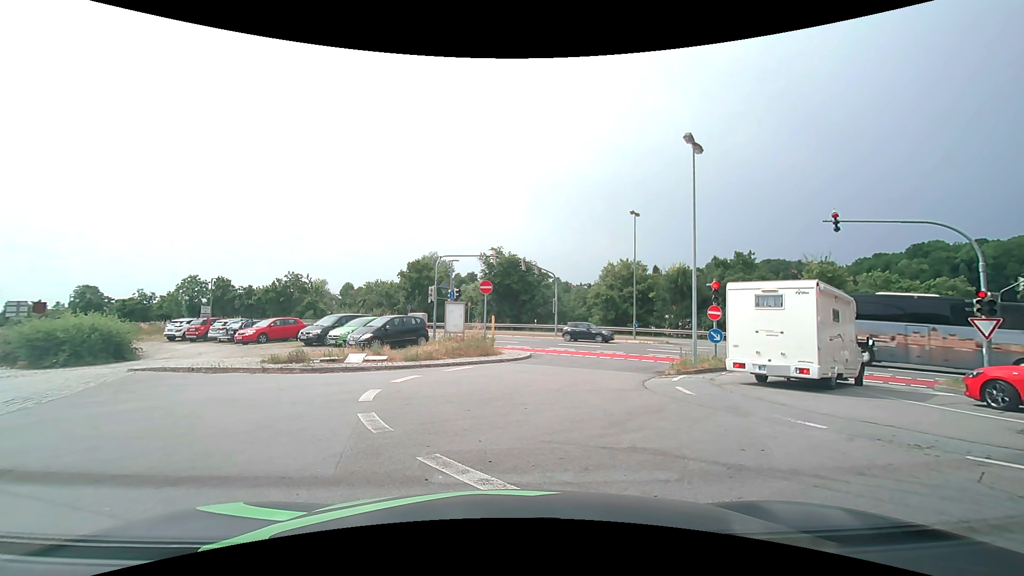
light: Day
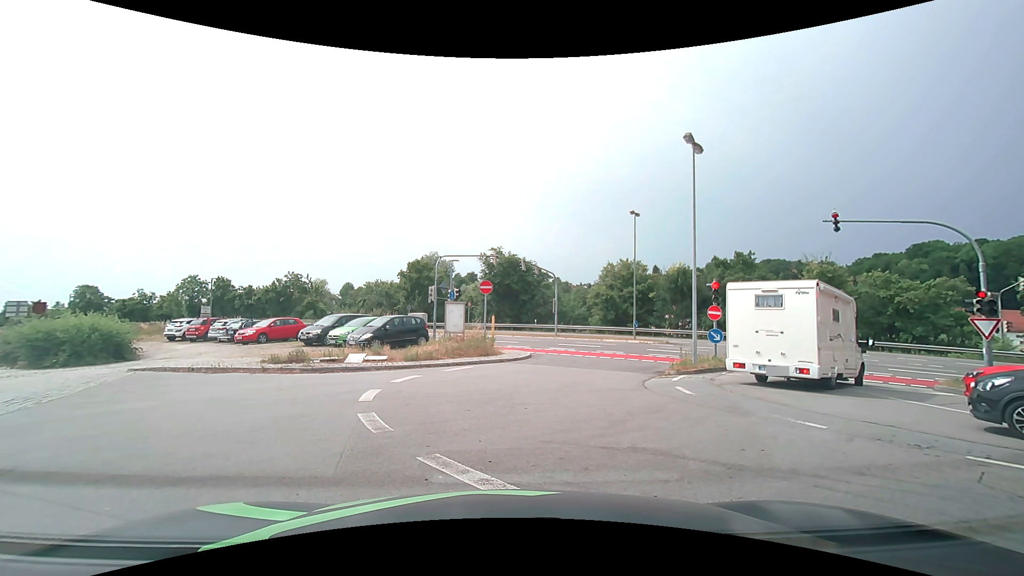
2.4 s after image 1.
(0.0, 0.0) m; 0°
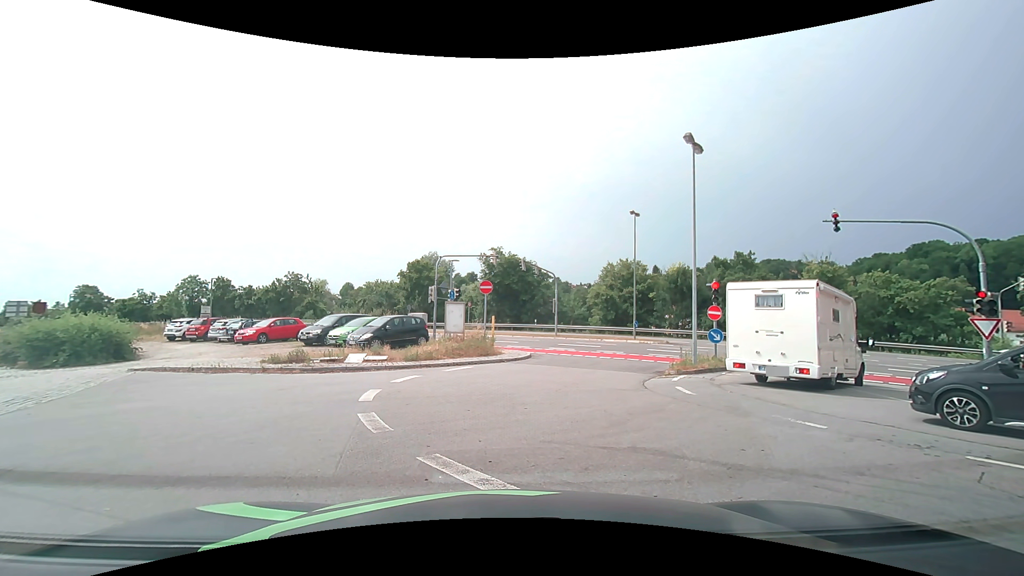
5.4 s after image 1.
(0.0, 0.0) m; 0°
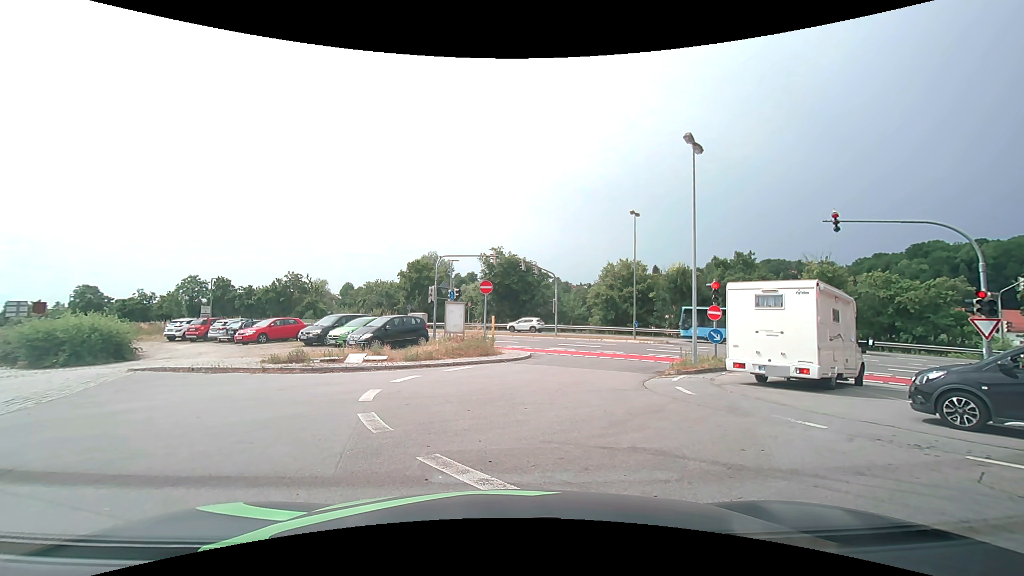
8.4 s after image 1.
(0.0, 0.0) m; 0°
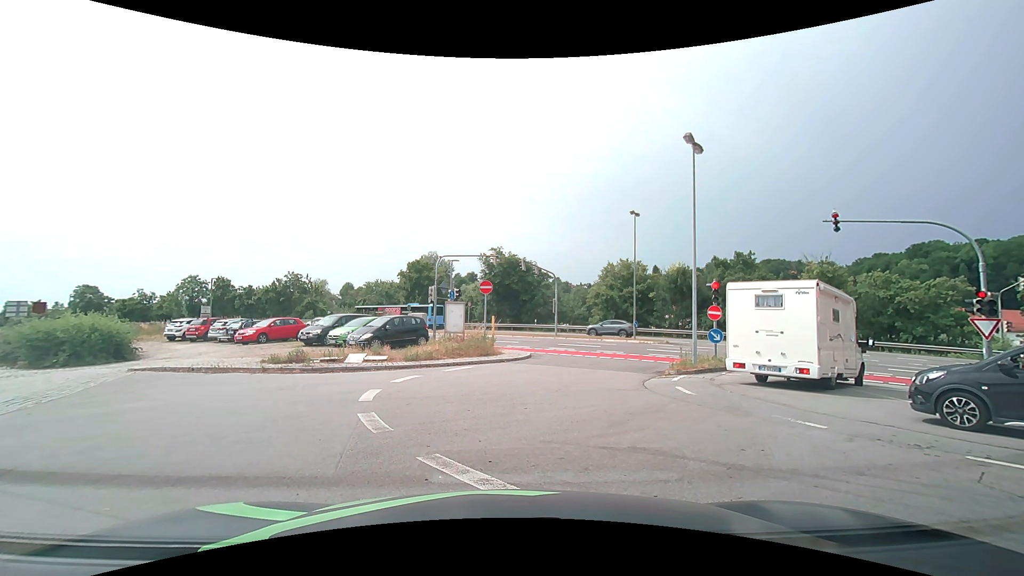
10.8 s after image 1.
(0.0, 0.0) m; 0°
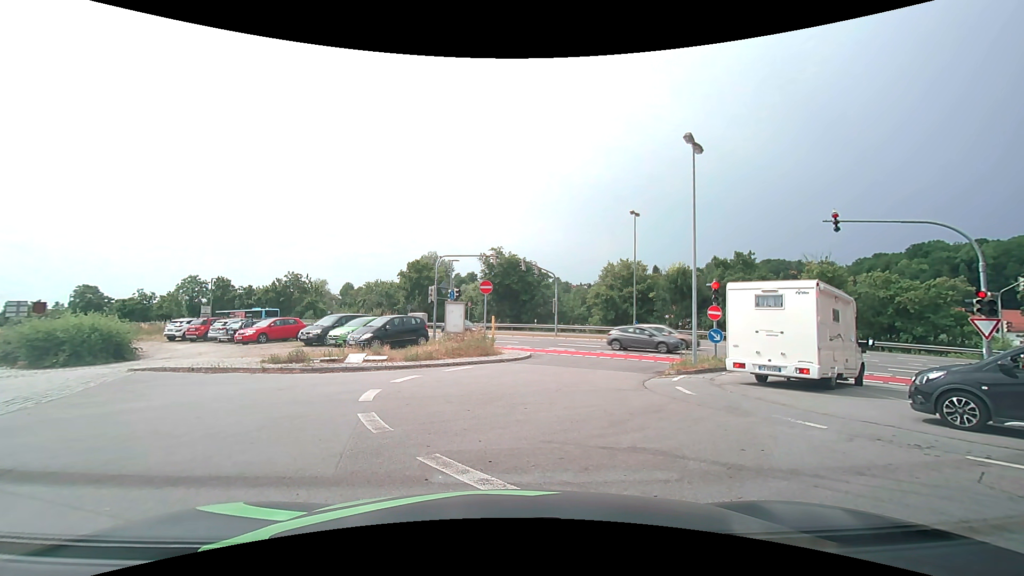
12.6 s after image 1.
(0.0, 0.0) m; 0°
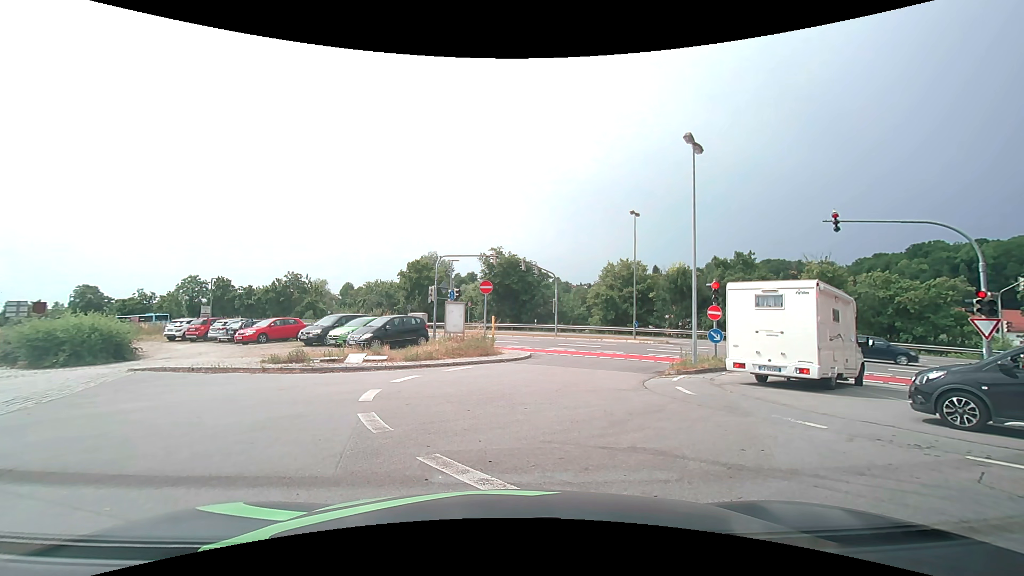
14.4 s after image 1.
(0.0, 0.0) m; 0°
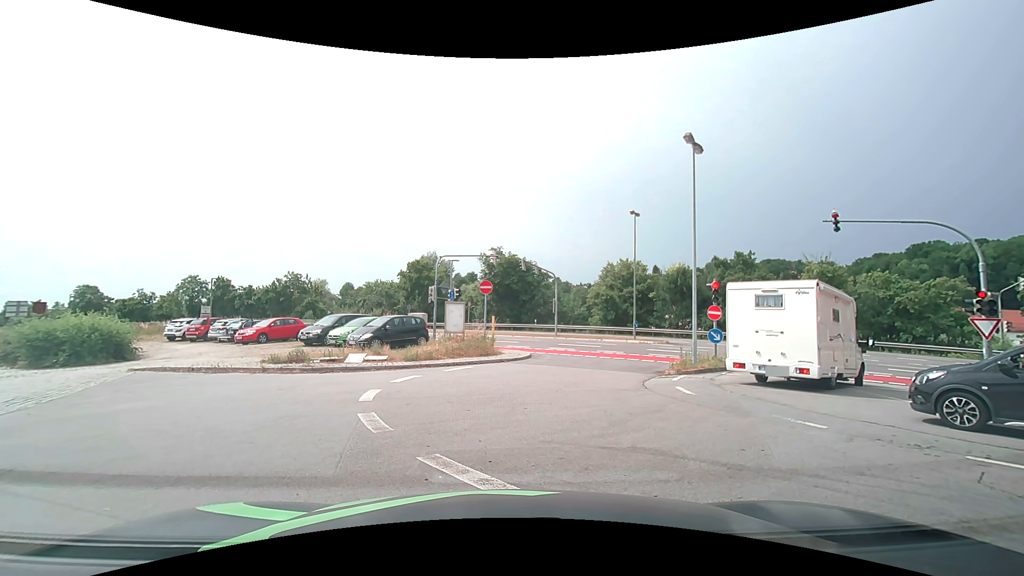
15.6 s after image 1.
(0.0, 0.0) m; 0°
